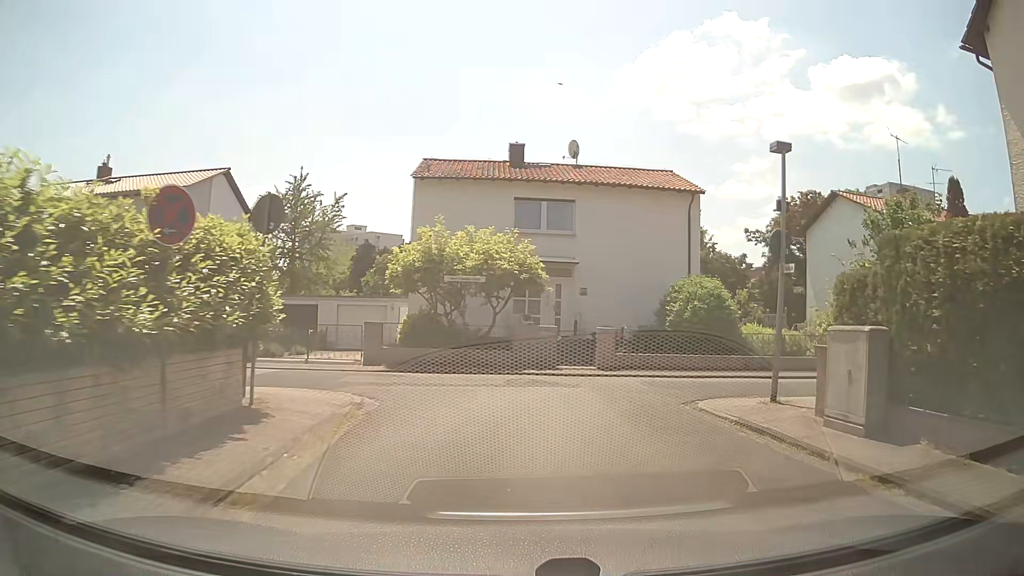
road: residential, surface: asphalt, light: Day
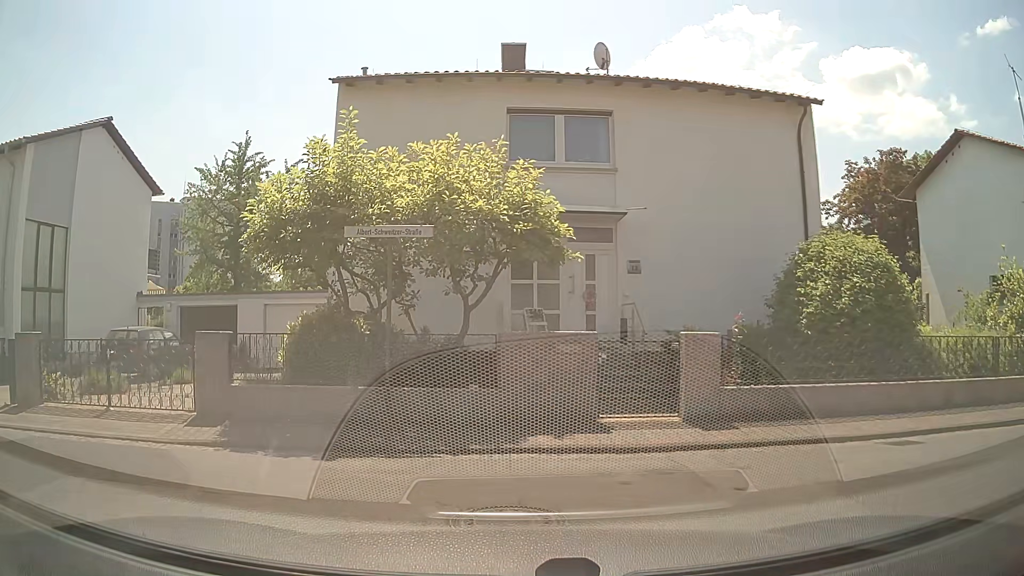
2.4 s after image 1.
(+0.4, +9.9) m; -2°
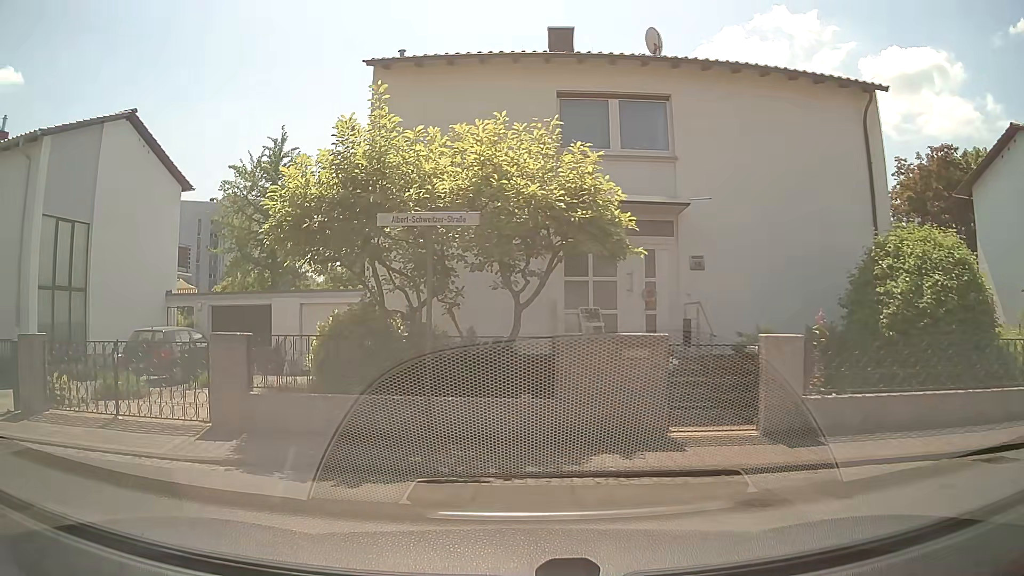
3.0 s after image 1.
(0.0, +1.1) m; -5°
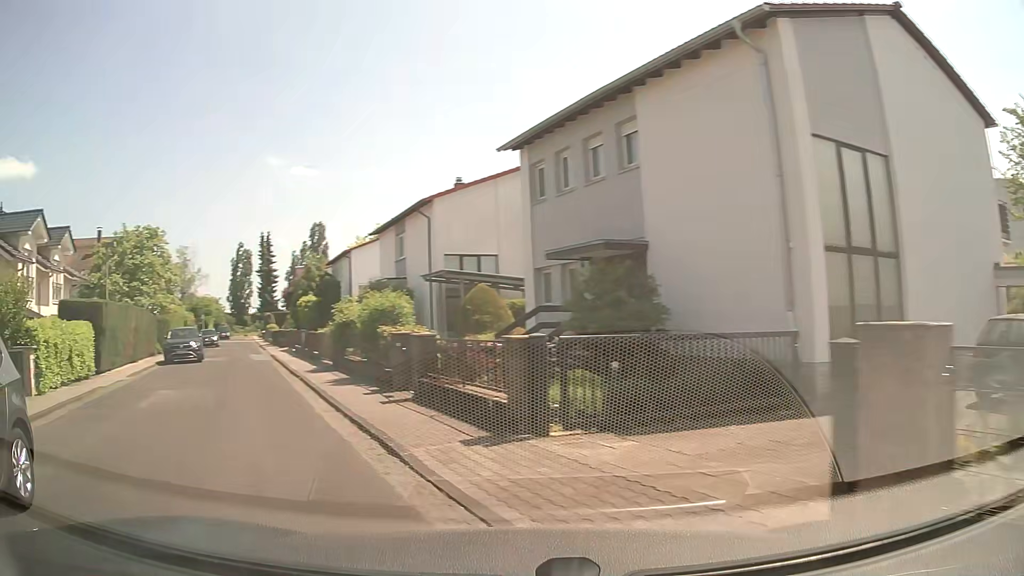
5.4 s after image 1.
(-4.1, +6.5) m; -64°
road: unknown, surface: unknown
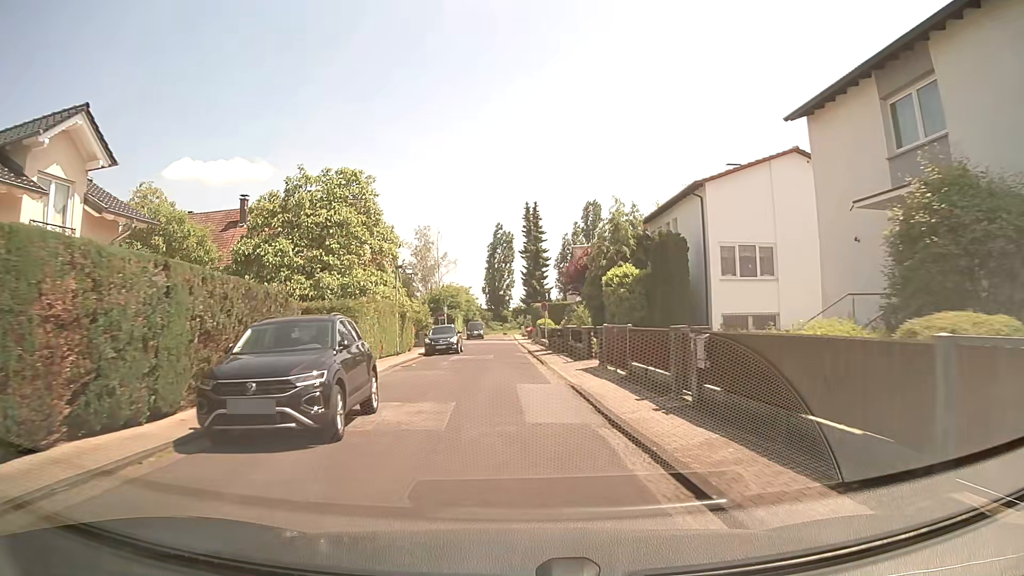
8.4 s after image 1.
(-8.0, +21.1) m; -21°
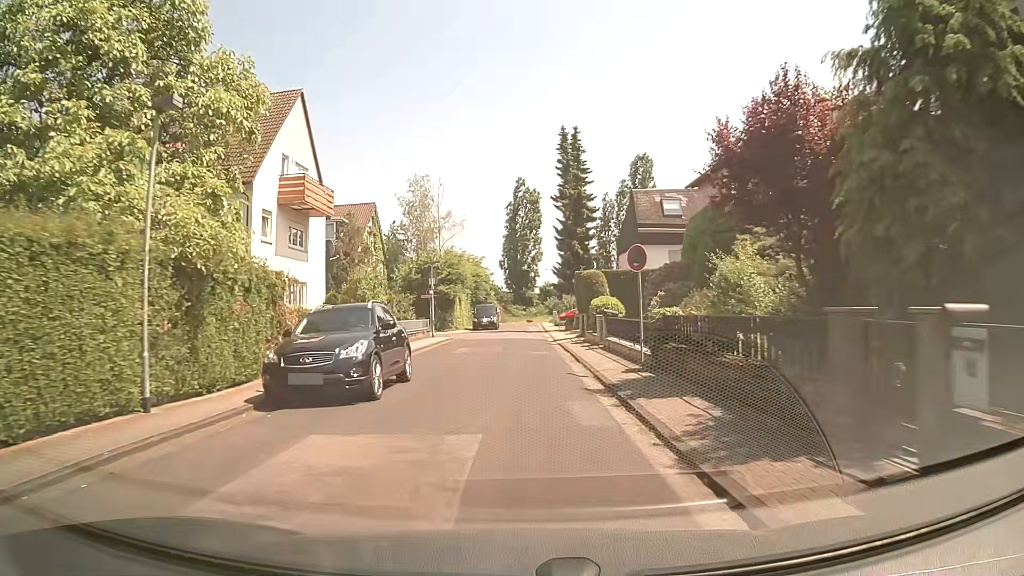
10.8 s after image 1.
(-0.8, +25.1) m; -2°
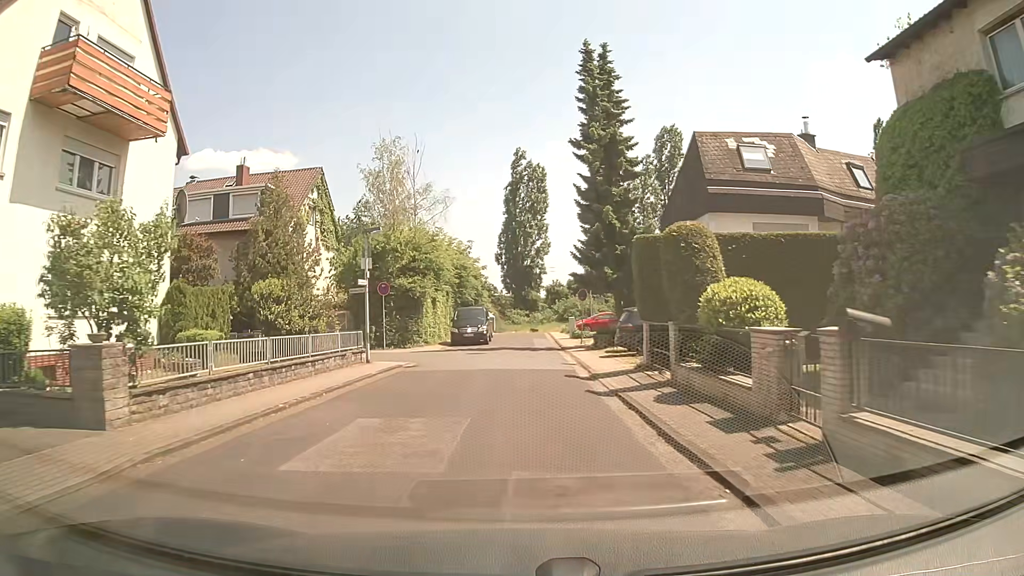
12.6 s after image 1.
(-0.1, +17.0) m; -1°
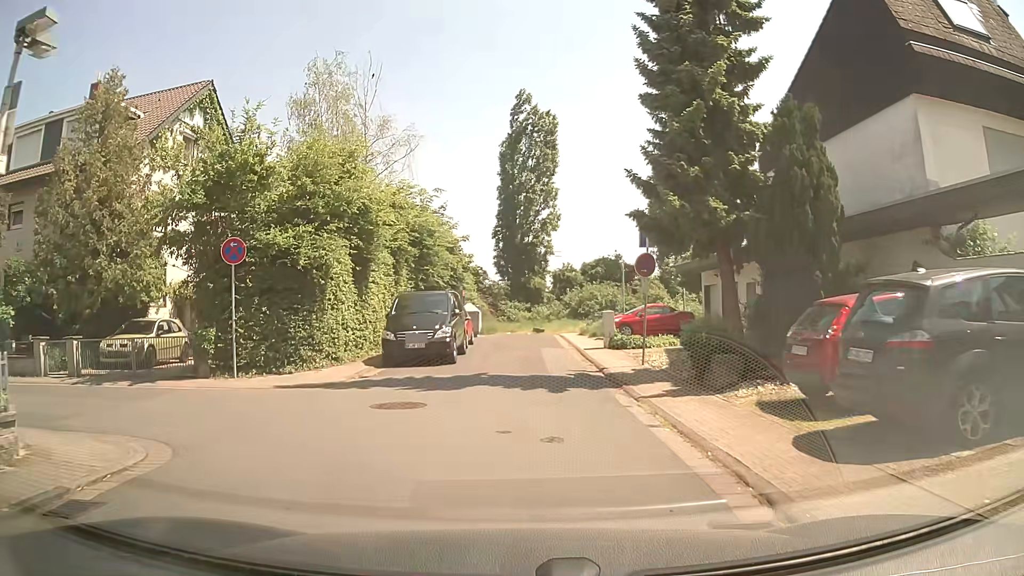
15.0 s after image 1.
(+0.3, +16.3) m; +1°
